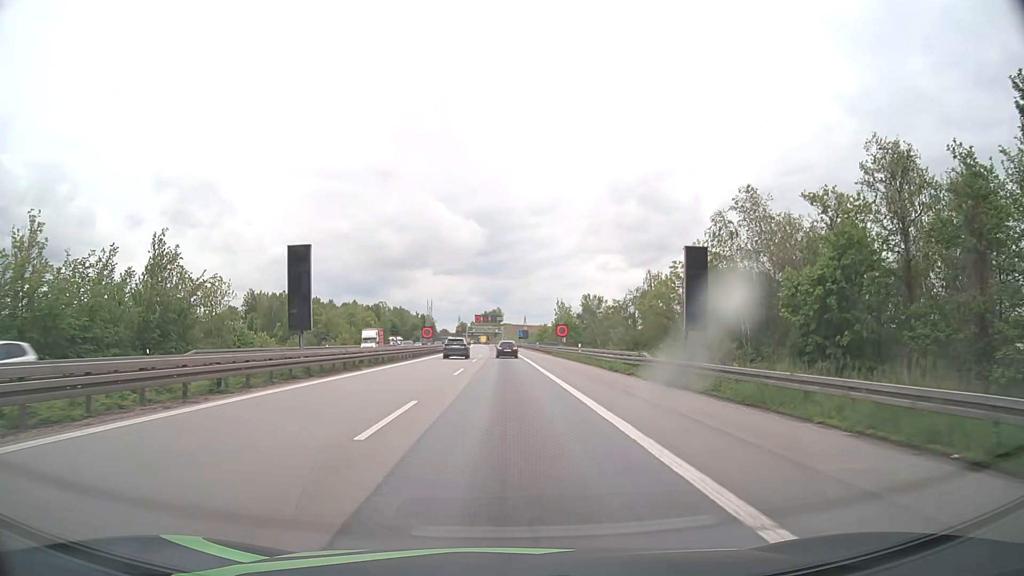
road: motorway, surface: asphalt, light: Day
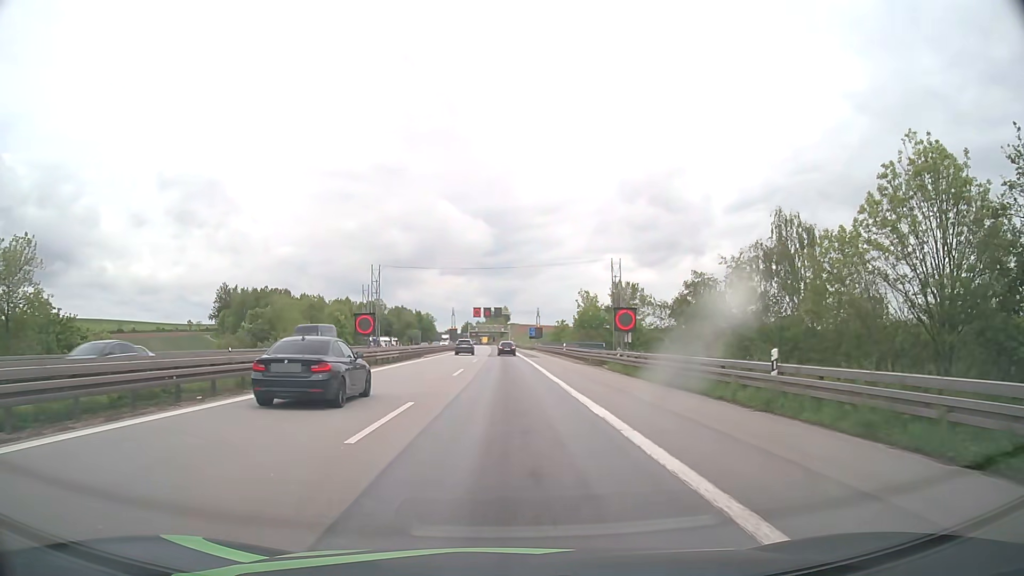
(-0.1, +36.3) m; -1°
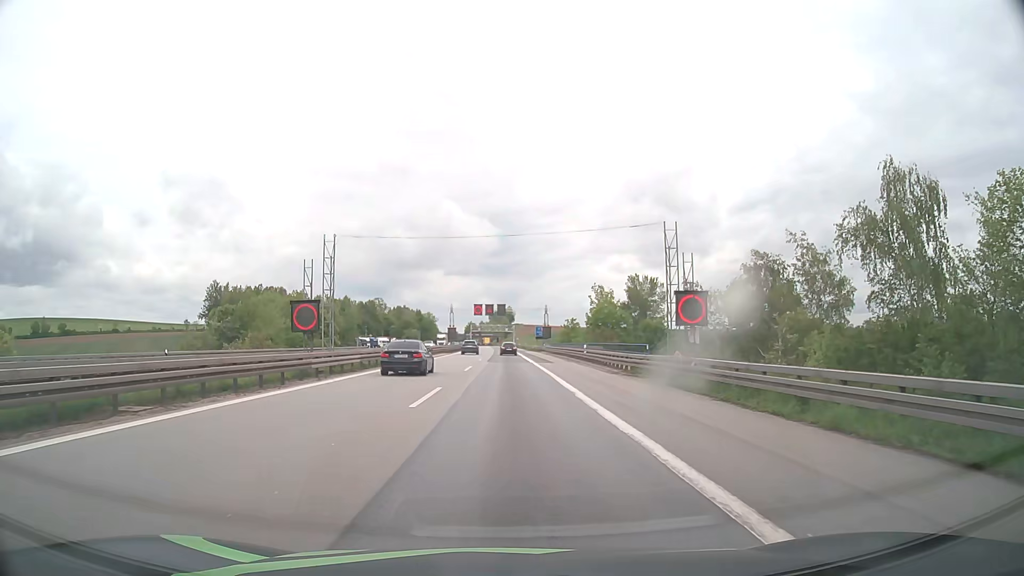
(-0.1, +12.8) m; 0°
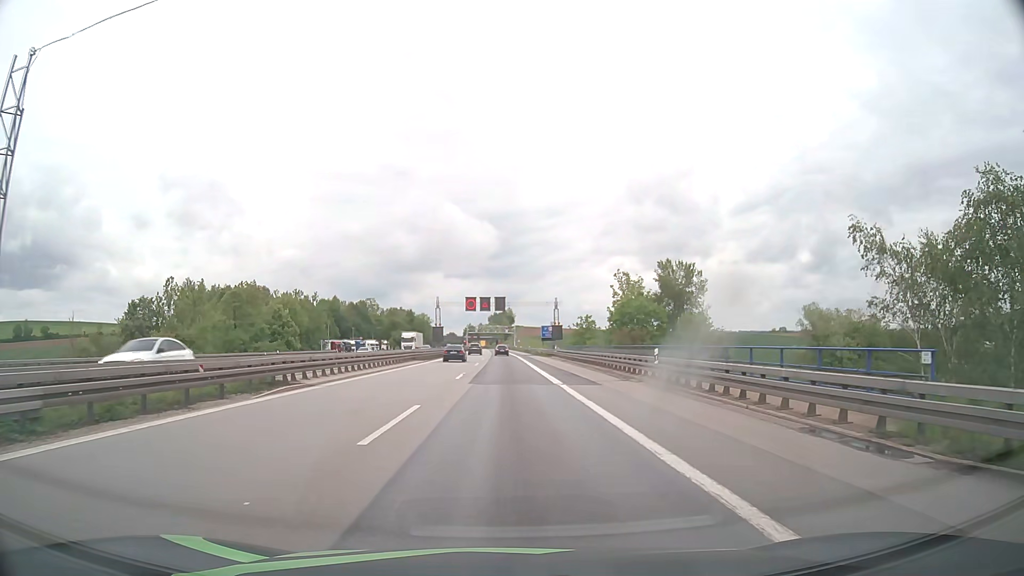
(-0.1, +22.8) m; 0°
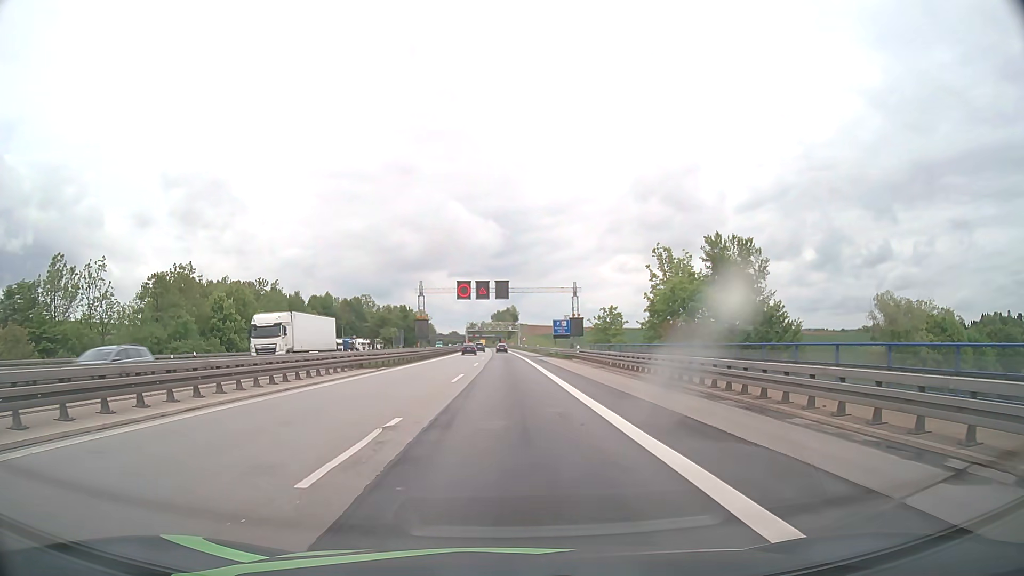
(0.0, +20.9) m; 0°
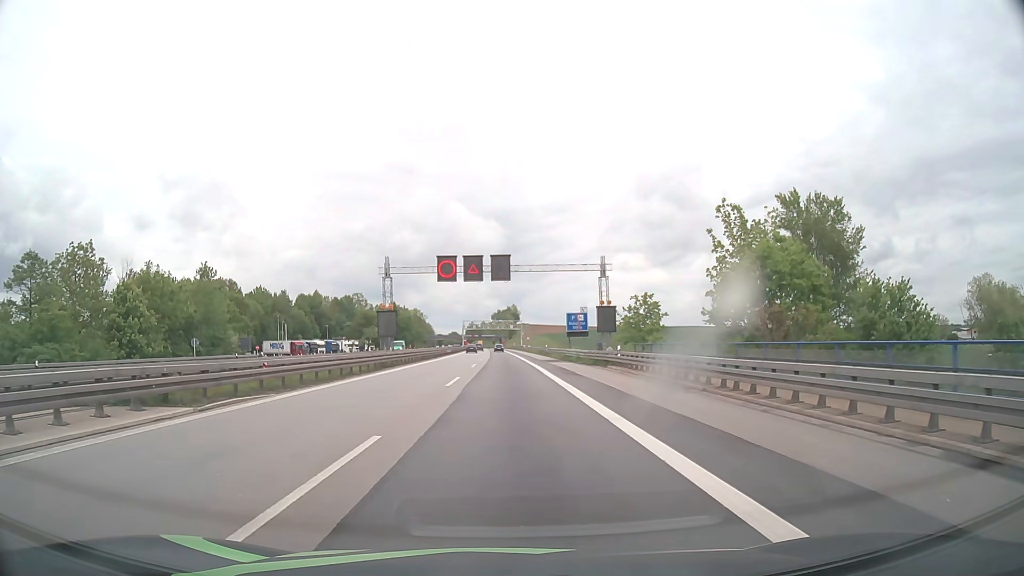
(-0.1, +20.2) m; 0°
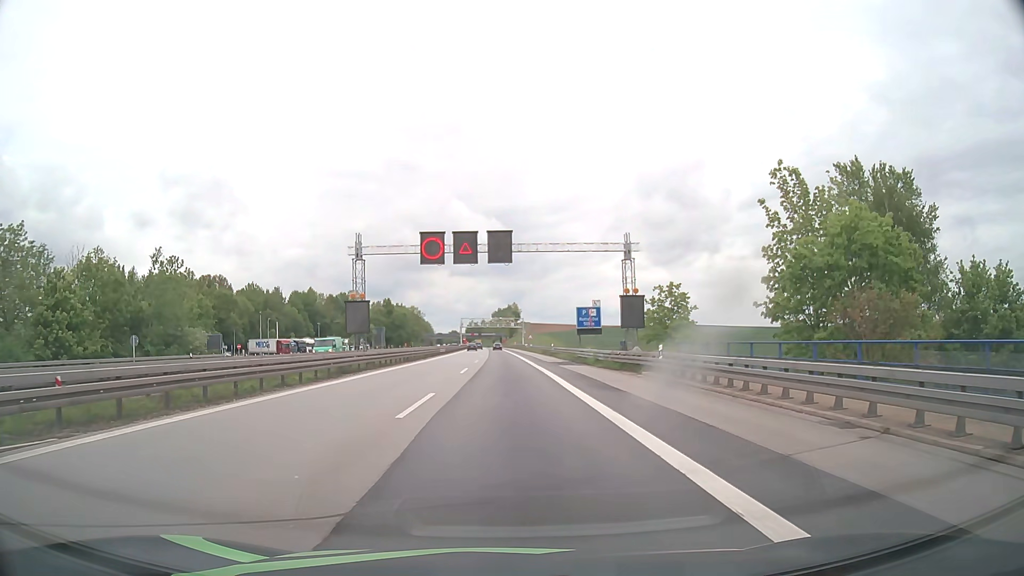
(0.0, +10.0) m; 0°
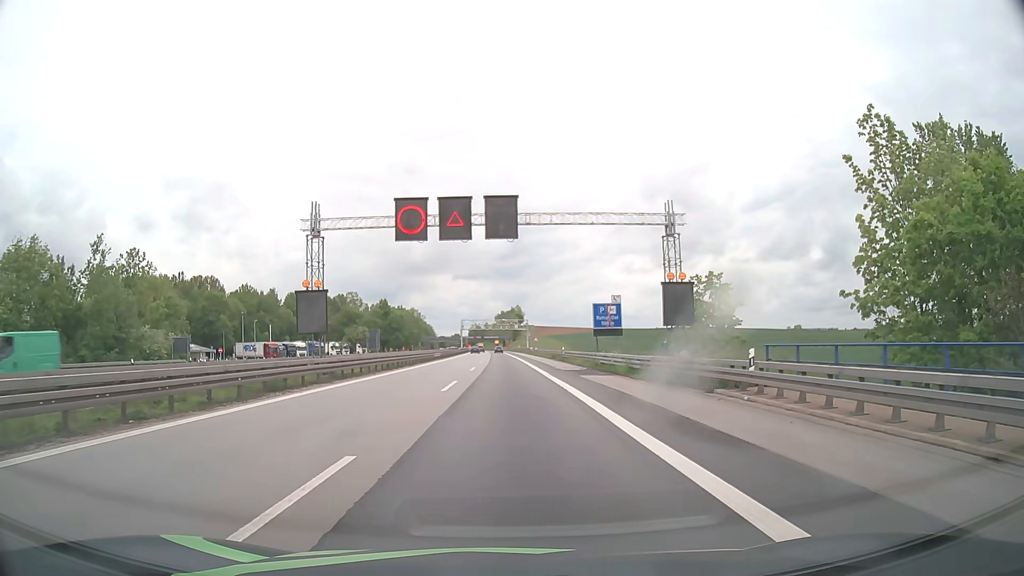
(0.0, +10.0) m; 0°
(0, +10) (0, +20) (0, +30) (0, +40) (0, +50) (-1, +60) (-1, +70) (-1, +80) (-1, +90) (-1, +100) m
